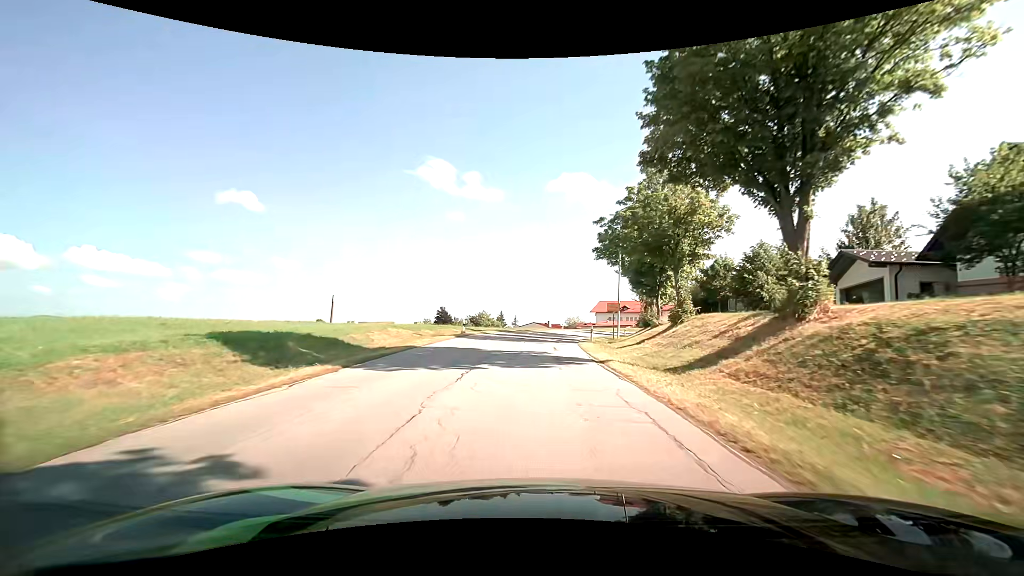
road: tertiary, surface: asphalt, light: Day
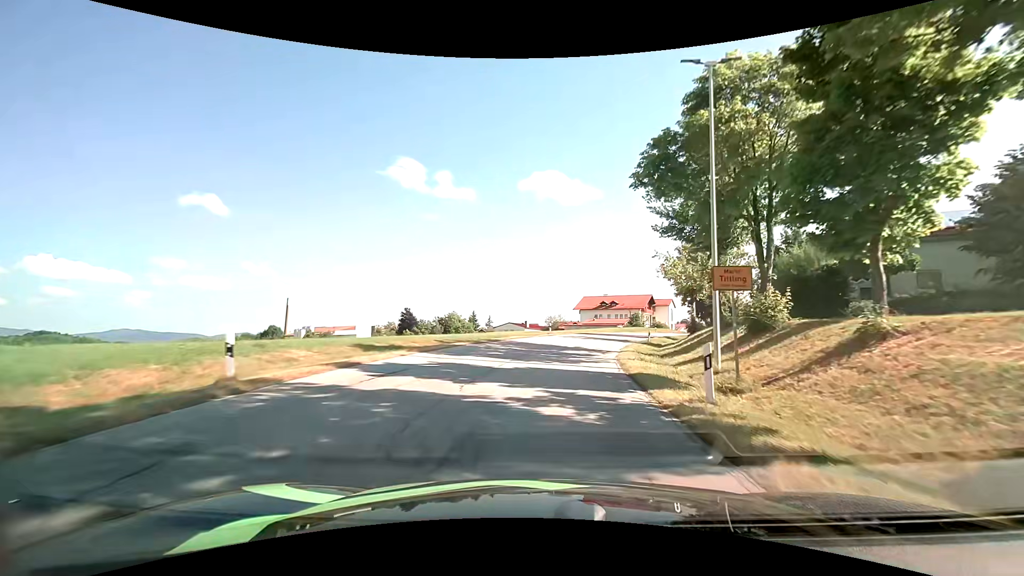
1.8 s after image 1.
(+0.1, +25.1) m; +2°
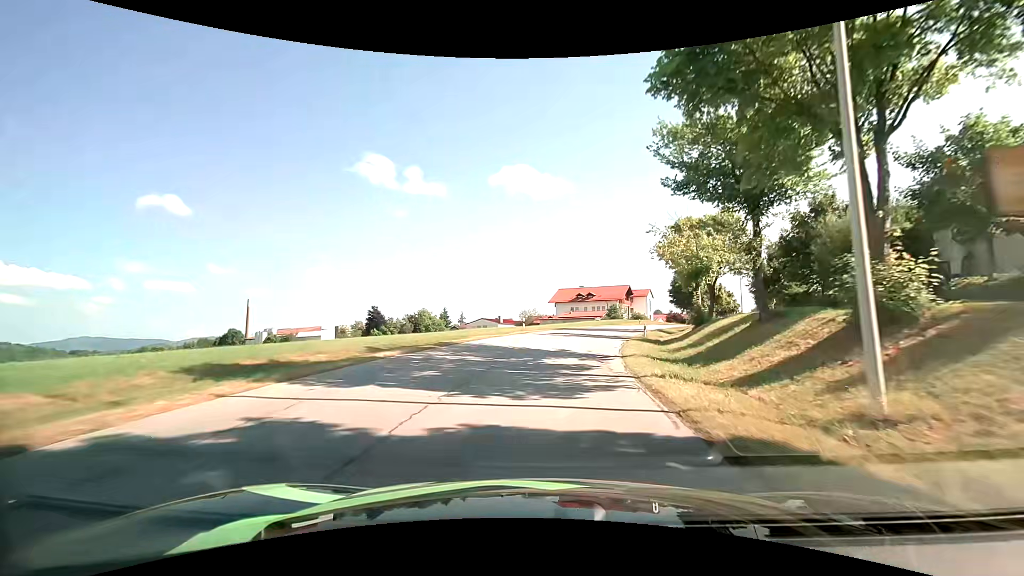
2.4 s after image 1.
(+0.3, +8.4) m; +3°
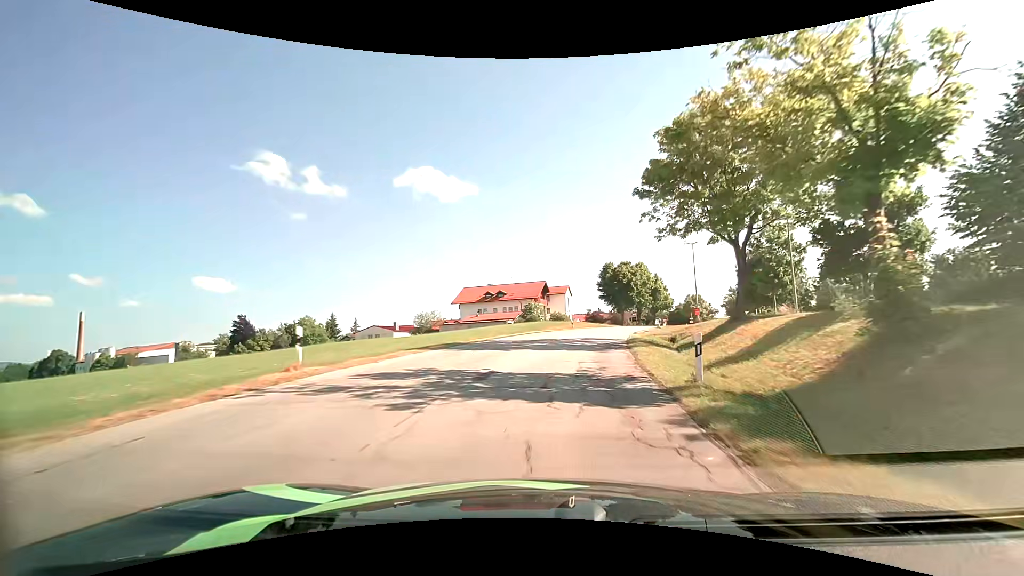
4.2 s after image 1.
(+2.0, +25.6) m; +10°
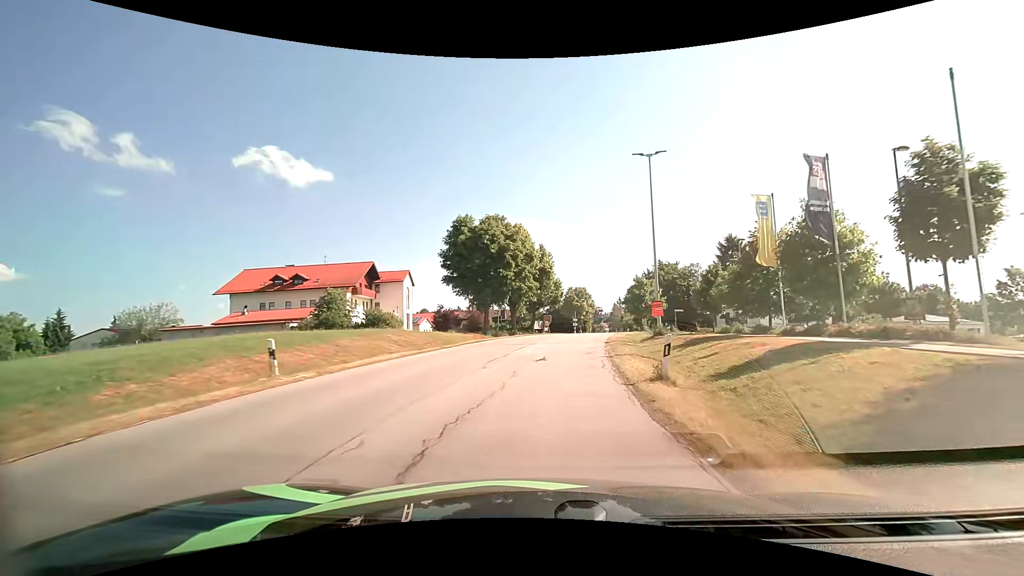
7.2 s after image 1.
(+5.7, +40.2) m; +16°
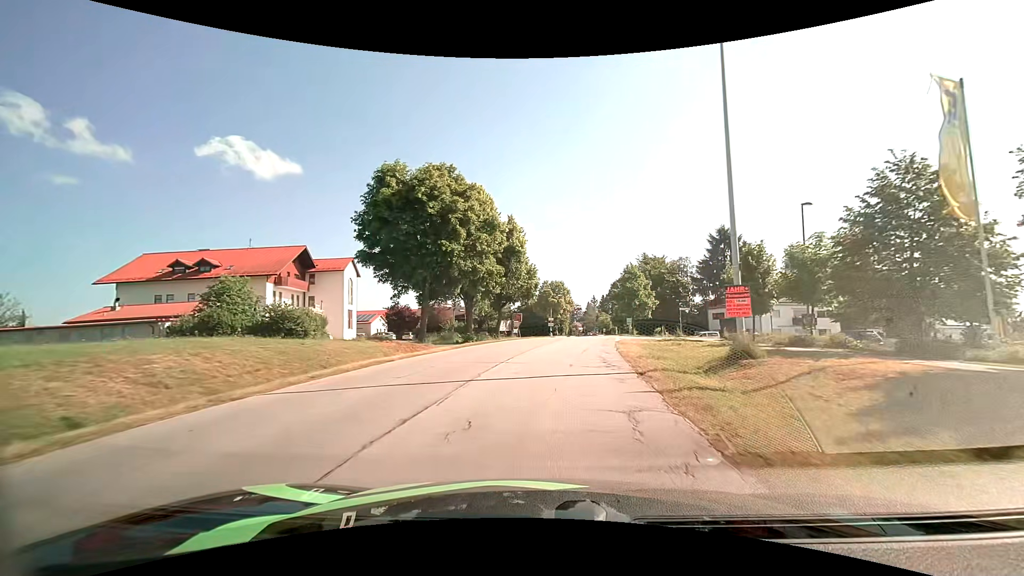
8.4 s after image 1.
(+0.5, +14.7) m; +3°
